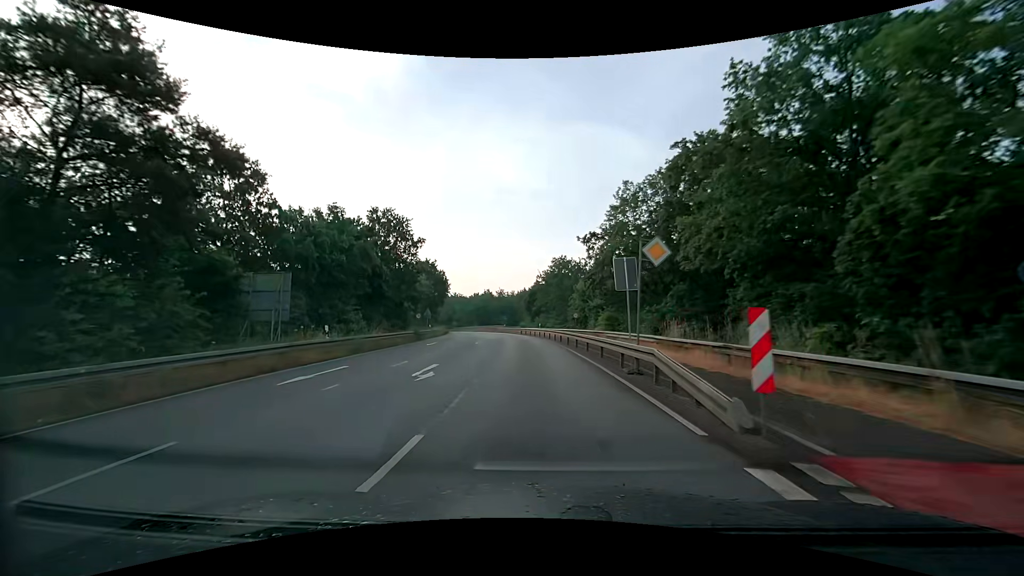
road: secondary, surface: asphalt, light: Day
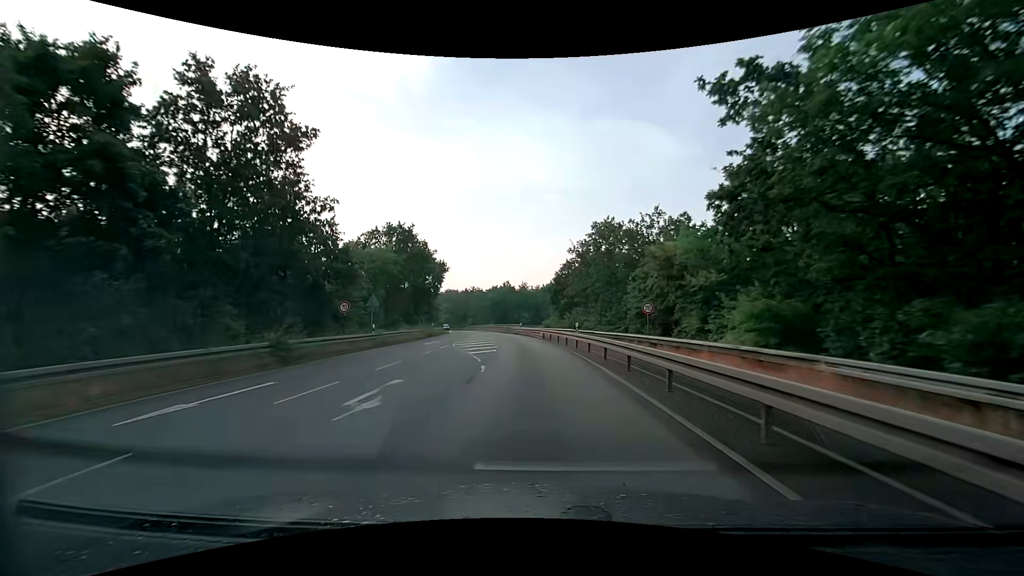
(-0.2, +25.0) m; -2°
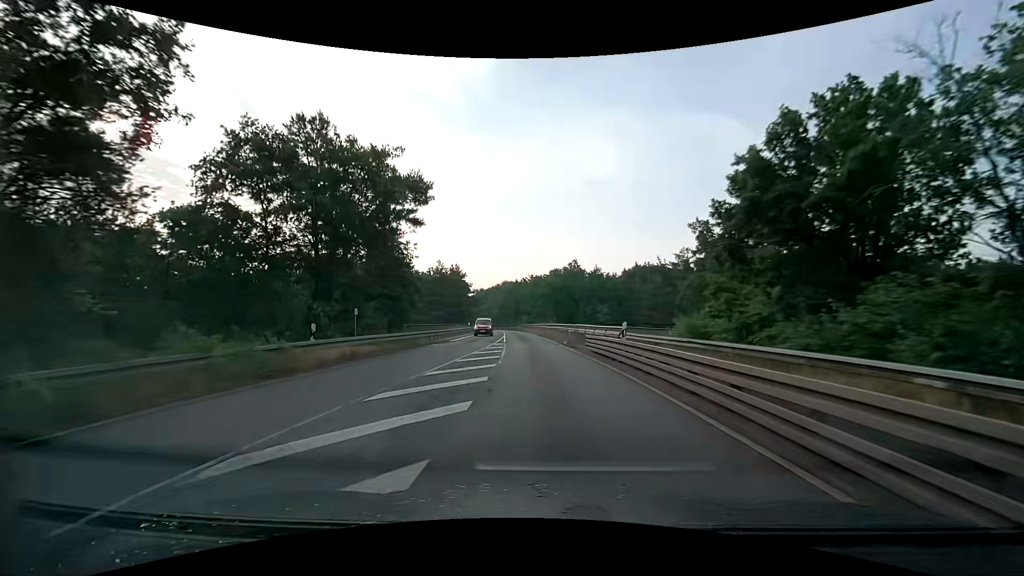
(-2.6, +41.8) m; -7°
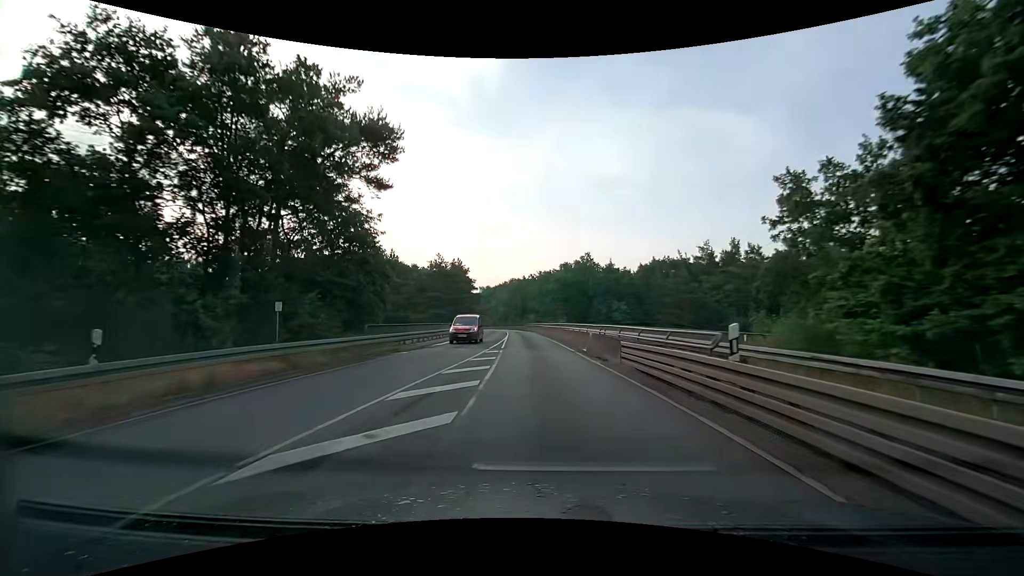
(-0.1, +8.5) m; -1°
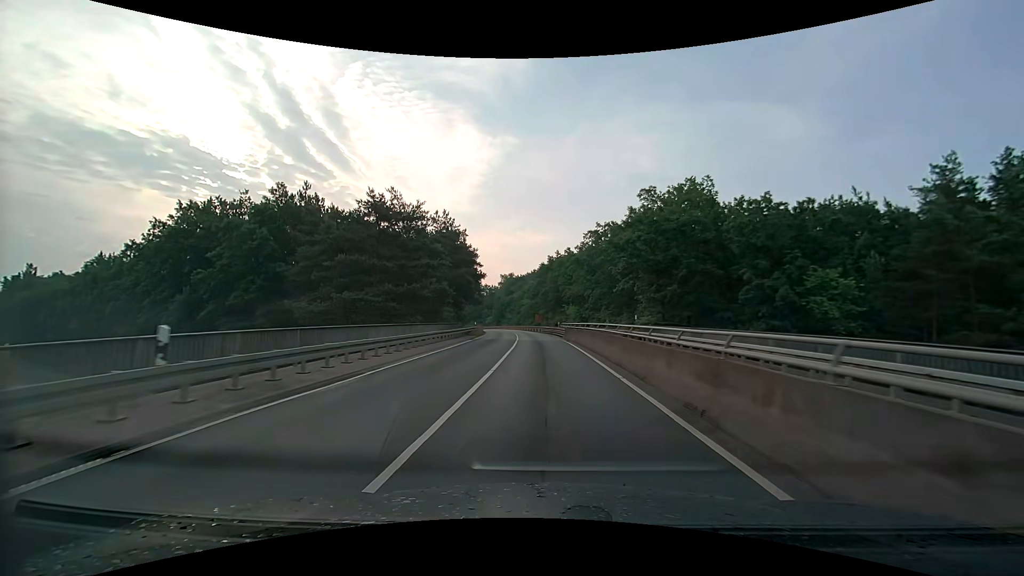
(-1.5, +43.2) m; -4°
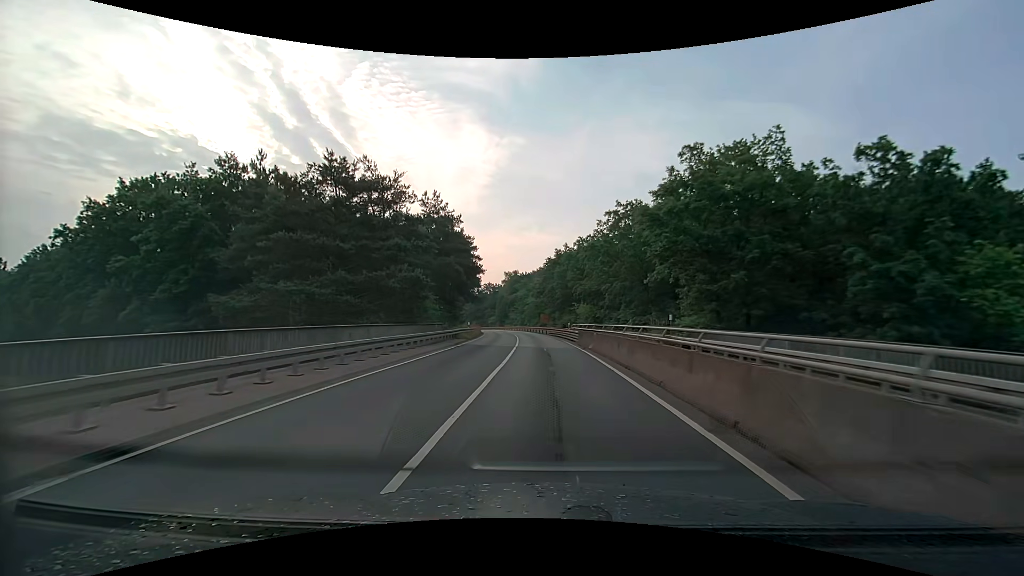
(-0.1, +8.8) m; -1°
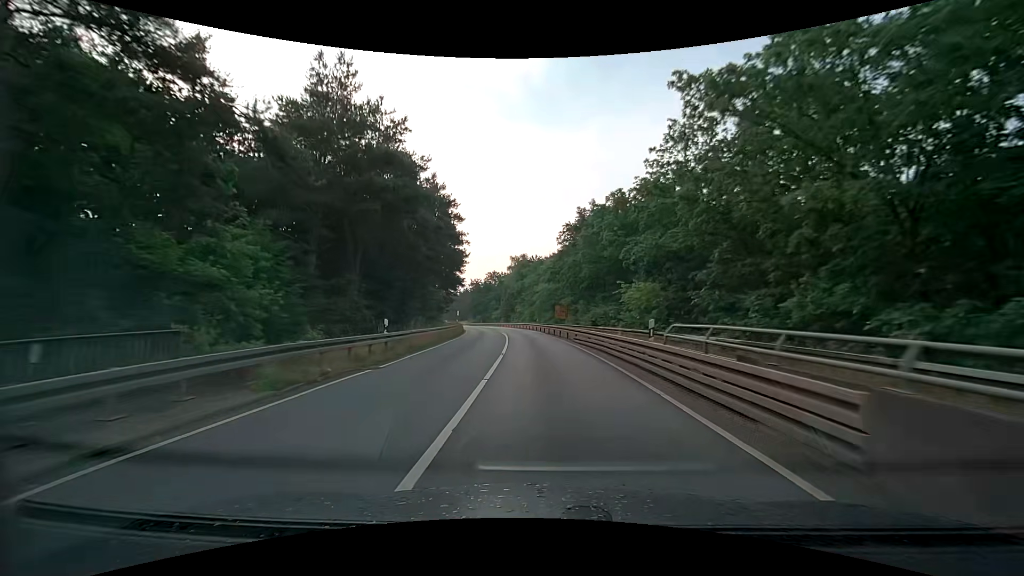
(-0.3, +26.4) m; -1°
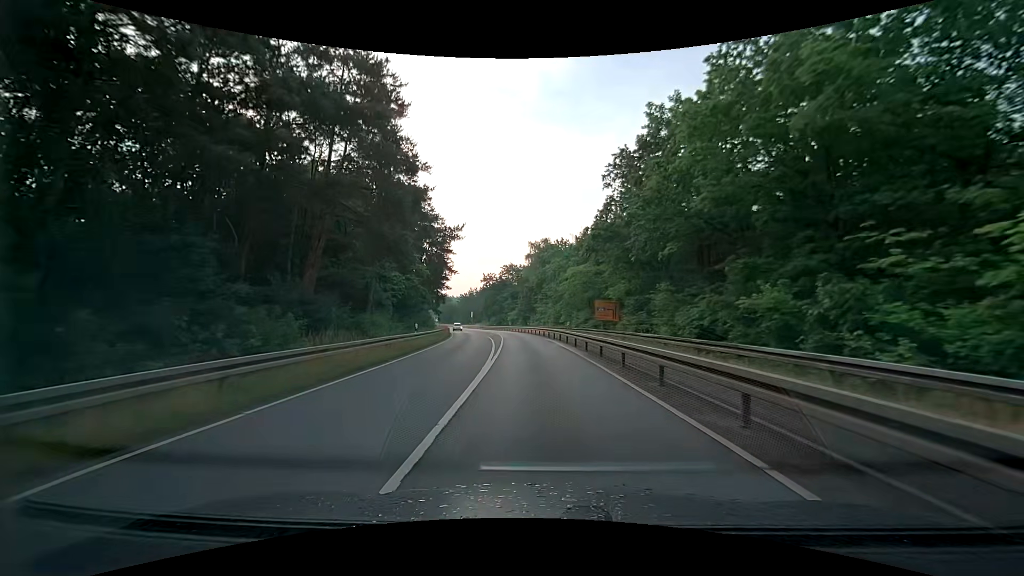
(-0.7, +25.9) m; -3°
(0, +10) (-1, +20) (-1, +30) (-2, +40) (-3, +50) (-4, +60) (-6, +70) (-7, +80) (-9, +89) (-12, +99) m
